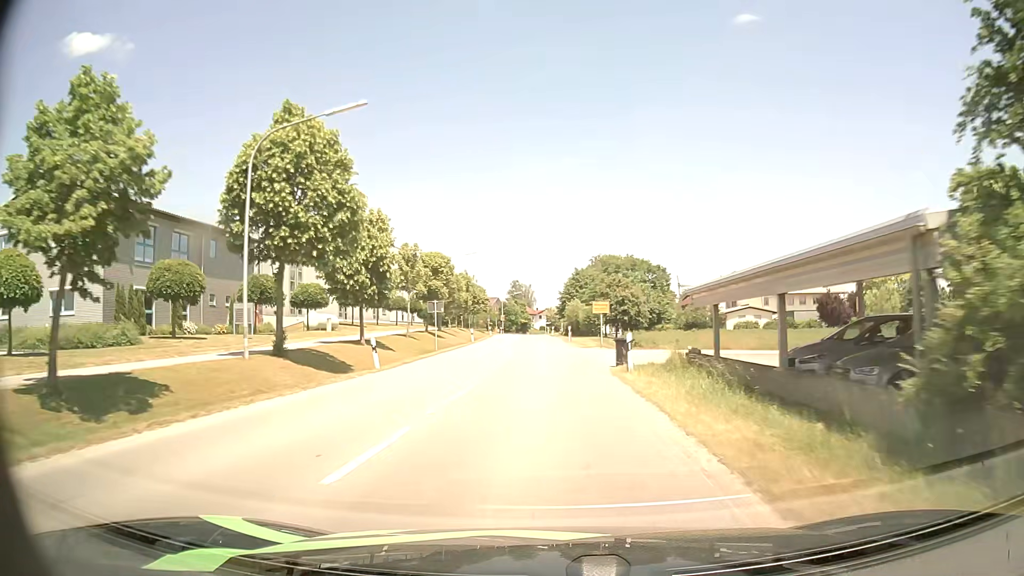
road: secondary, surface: asphalt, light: Day
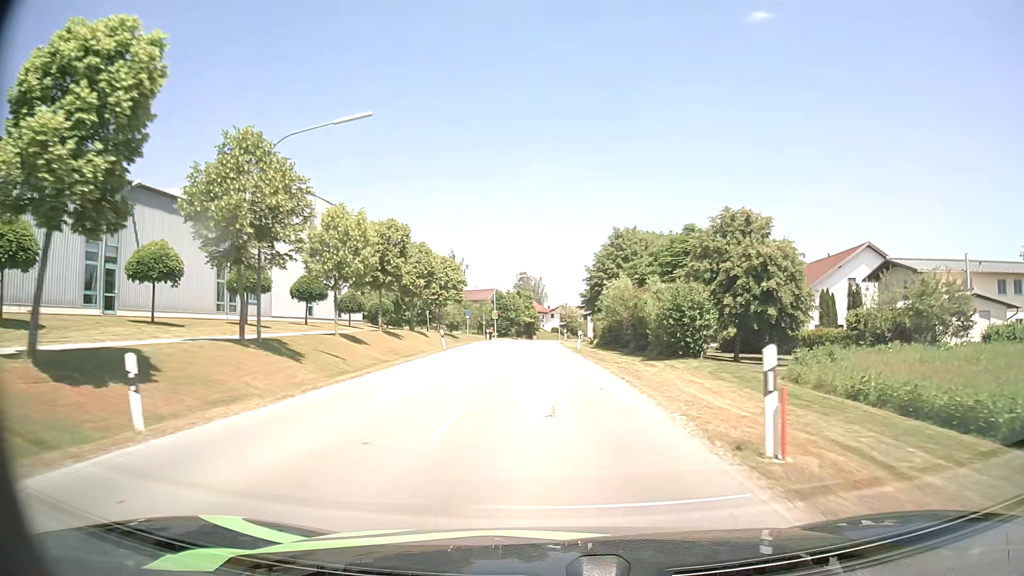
(-0.5, +43.5) m; -1°
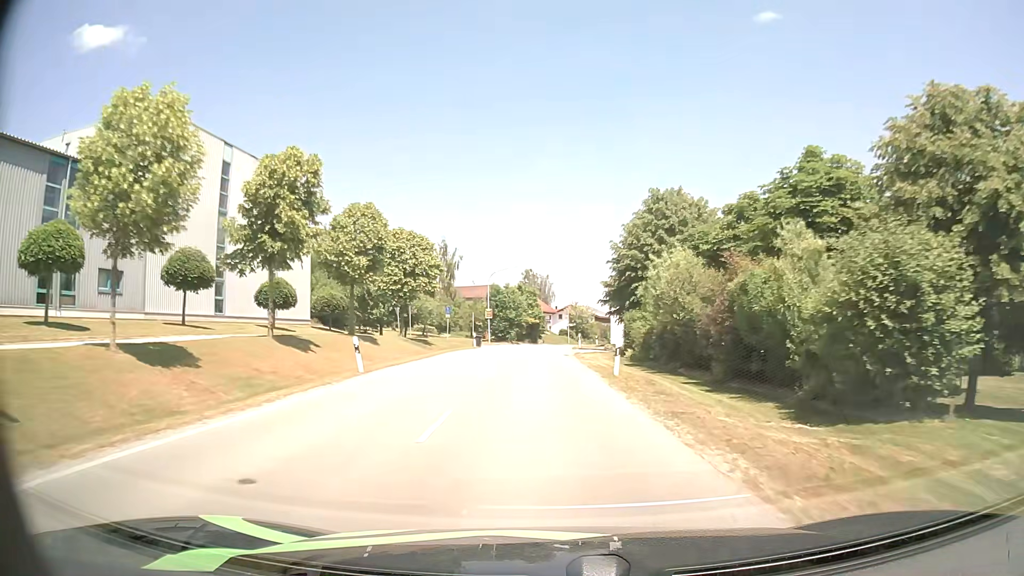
(-0.1, +17.7) m; 0°
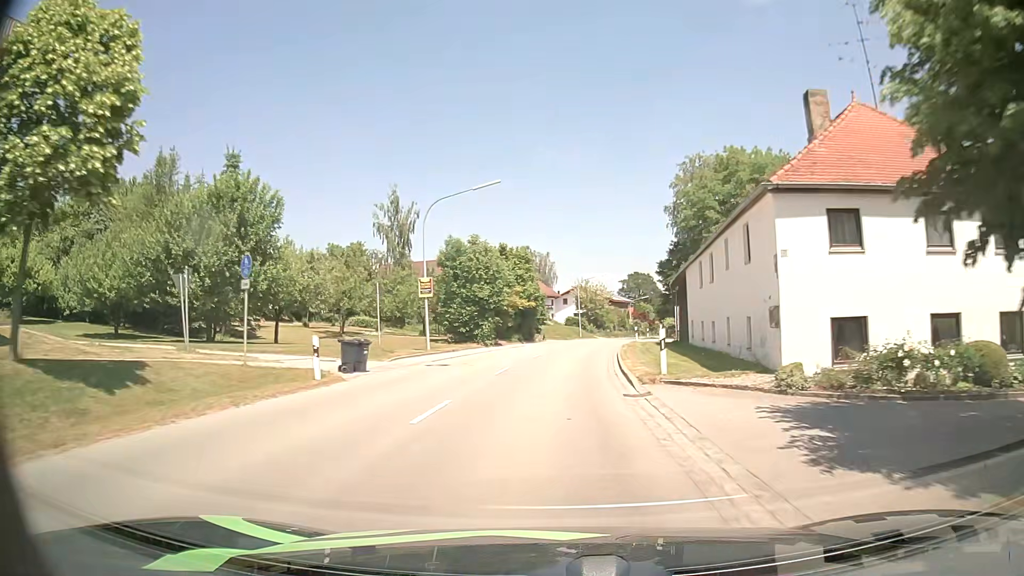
(-0.3, +34.7) m; 0°
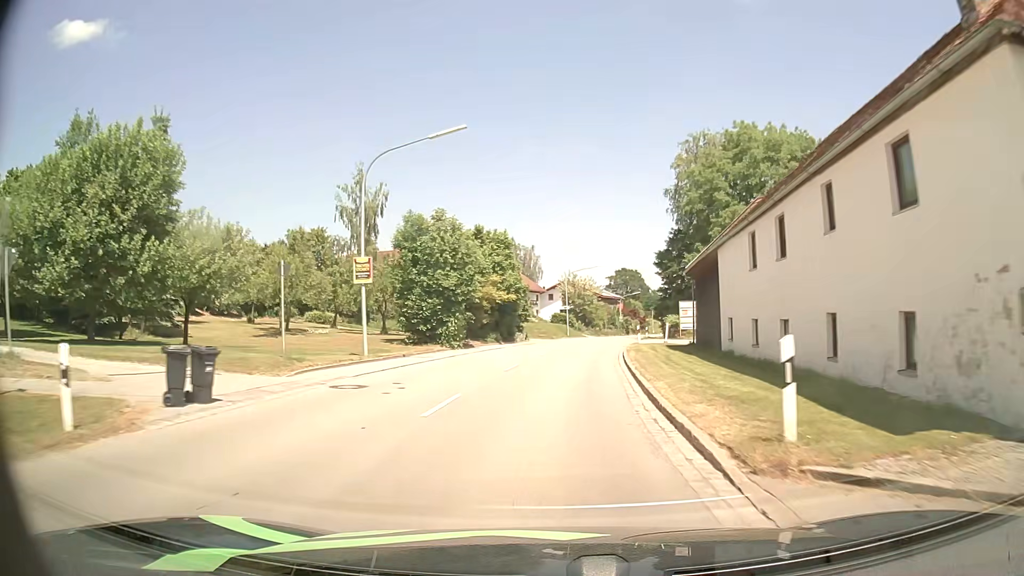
(+0.1, +8.5) m; +1°
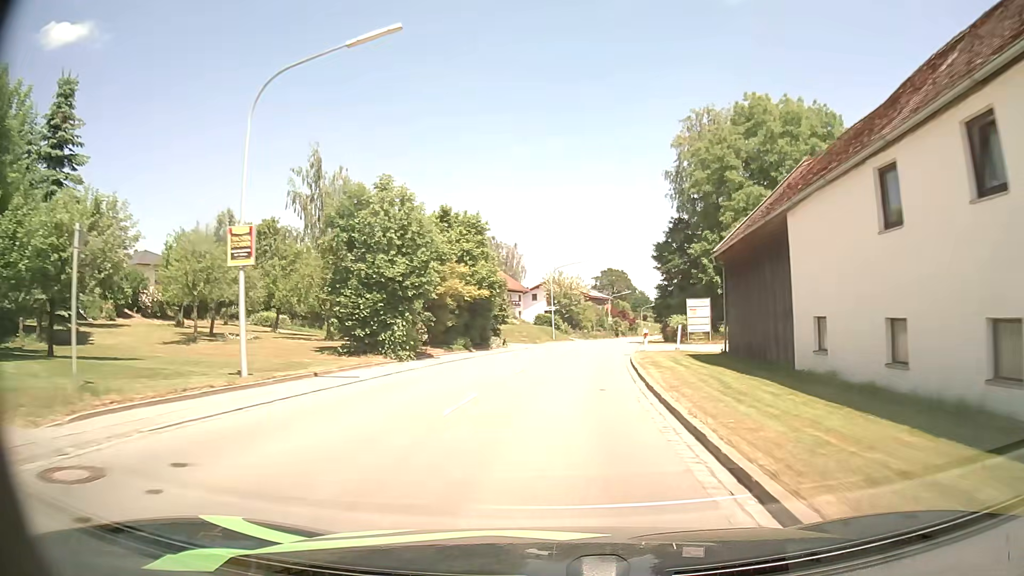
(+0.1, +8.4) m; +1°
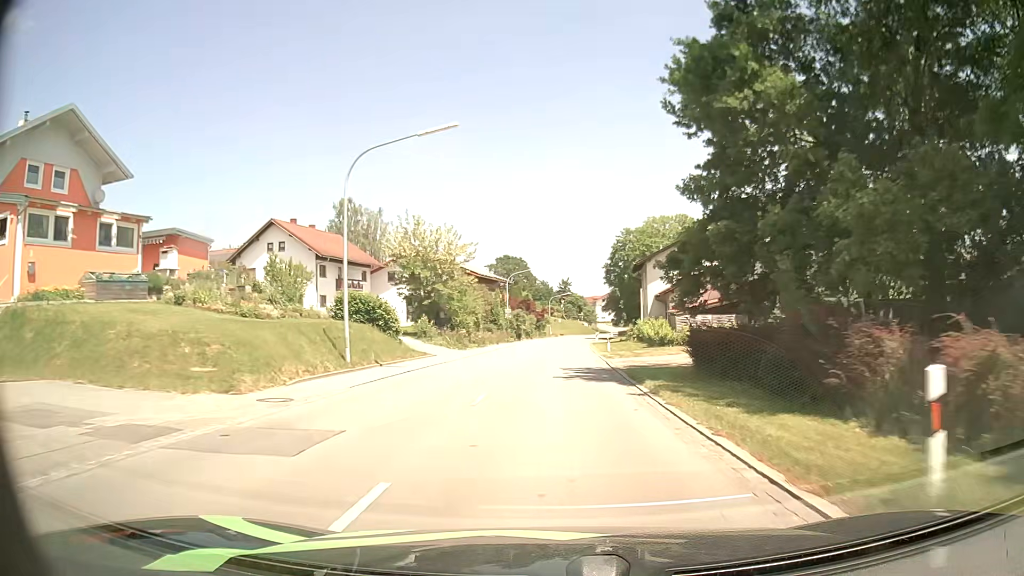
(+3.2, +42.6) m; +9°
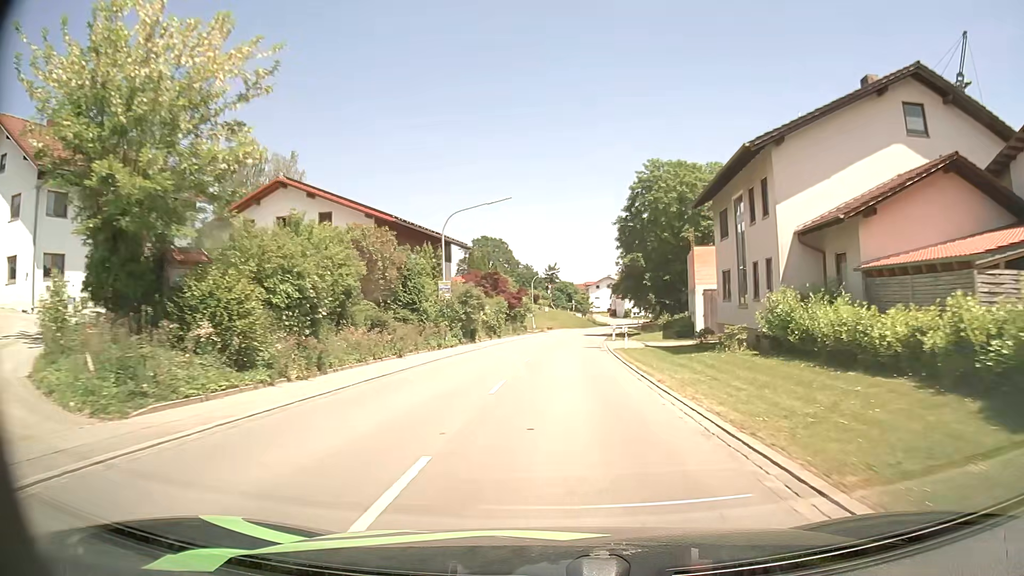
(+0.4, +35.0) m; +1°
(0, +10) (0, +20) (+1, +30) (+1, +40) (+2, +50) (+3, +60) (+5, +70) (+7, +80) (+9, +89) (+11, +99) m
